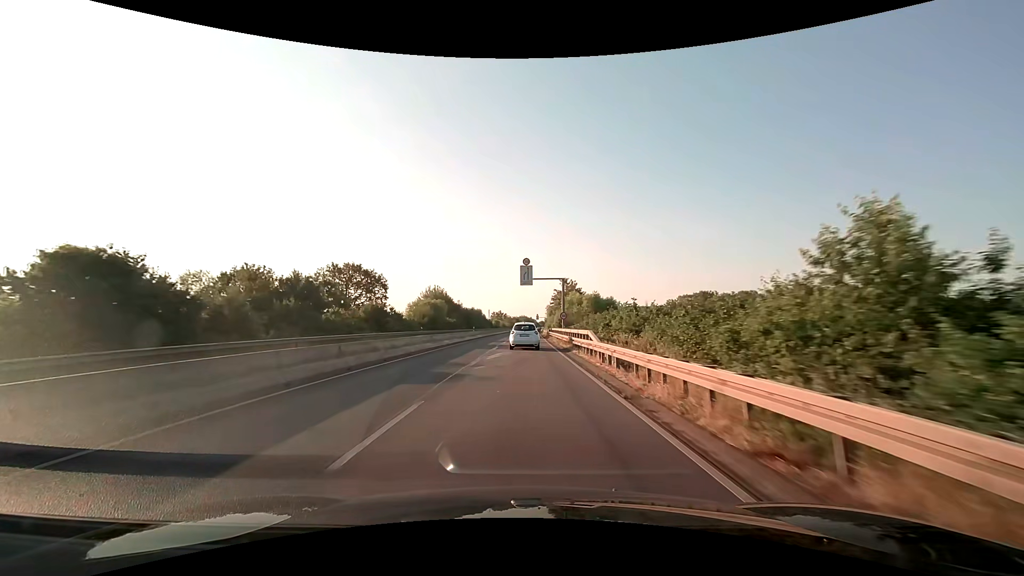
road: trunk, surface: asphalt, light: Day
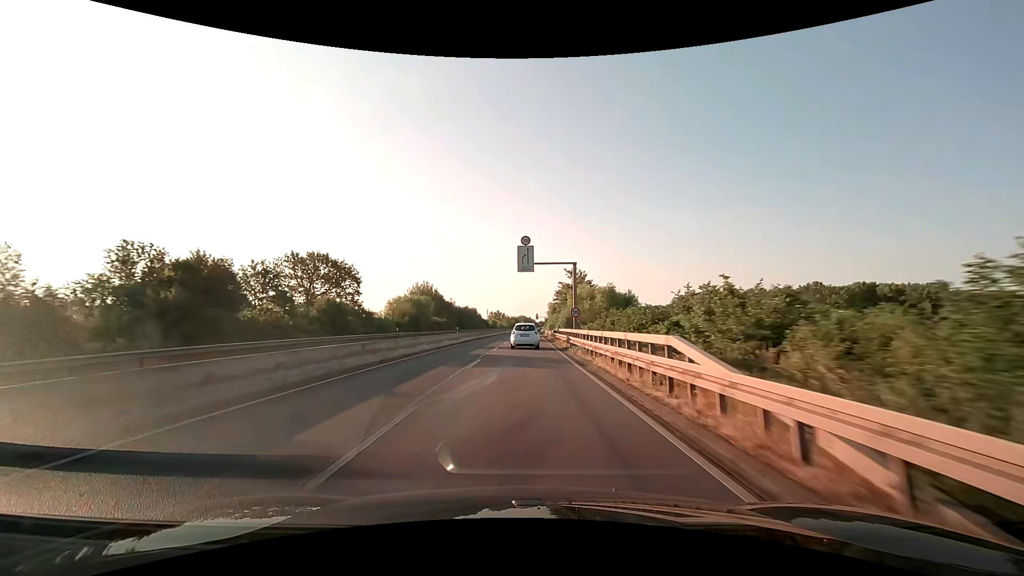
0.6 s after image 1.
(0.0, +12.6) m; 0°
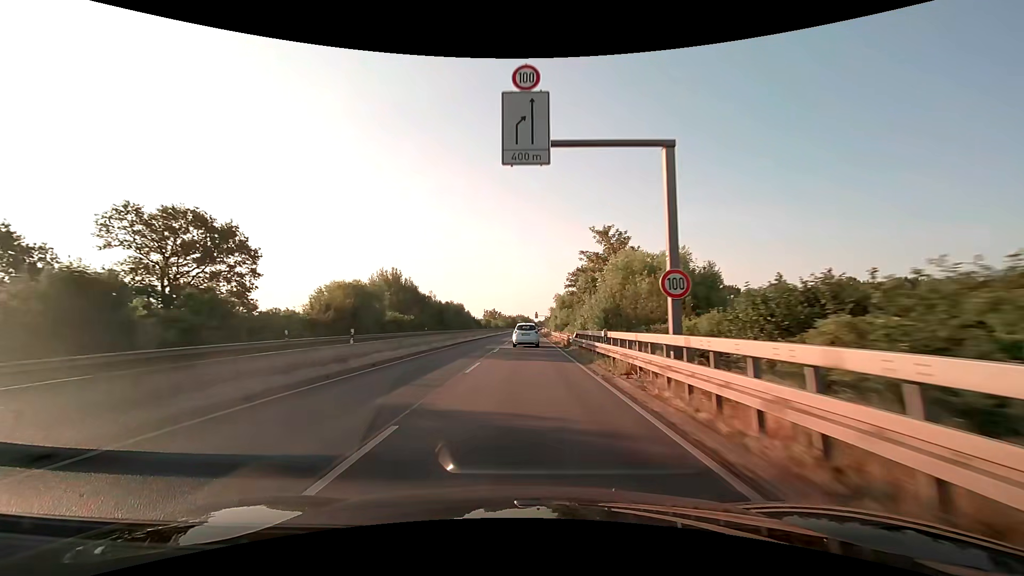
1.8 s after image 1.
(0.0, +25.6) m; 0°
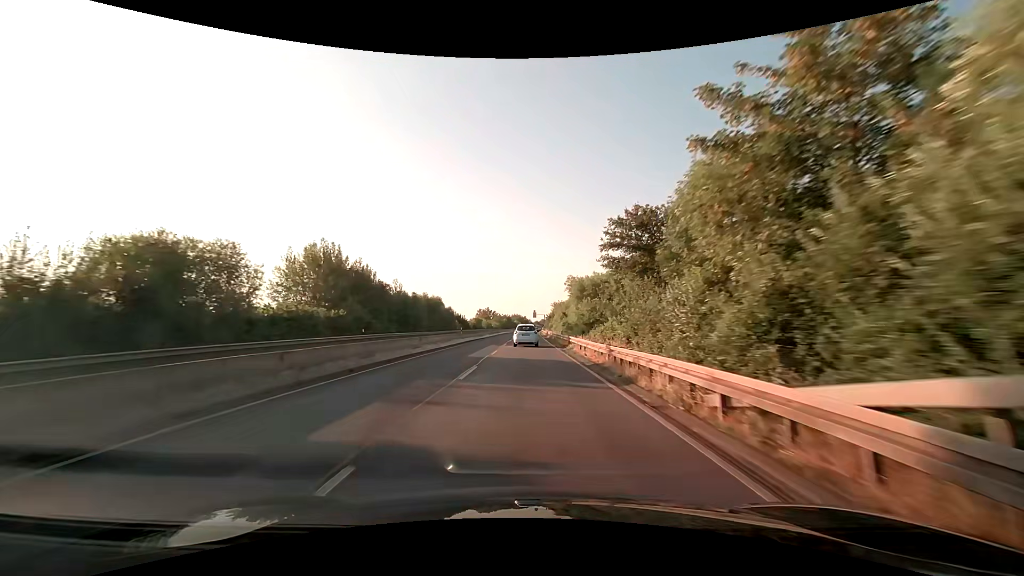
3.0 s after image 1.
(+0.1, +26.1) m; 0°
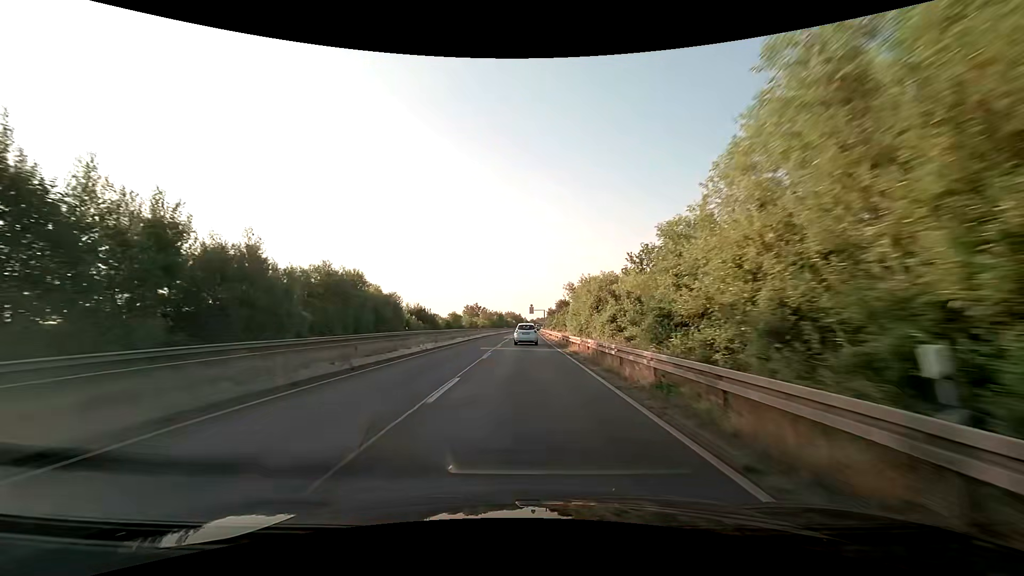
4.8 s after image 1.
(+0.2, +40.1) m; +1°
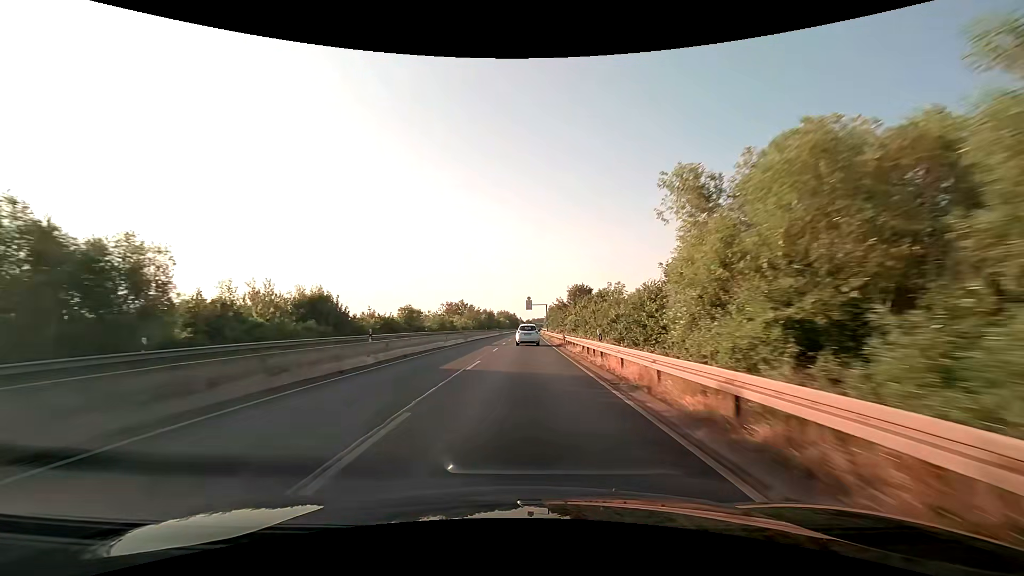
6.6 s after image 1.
(+0.2, +41.0) m; 0°
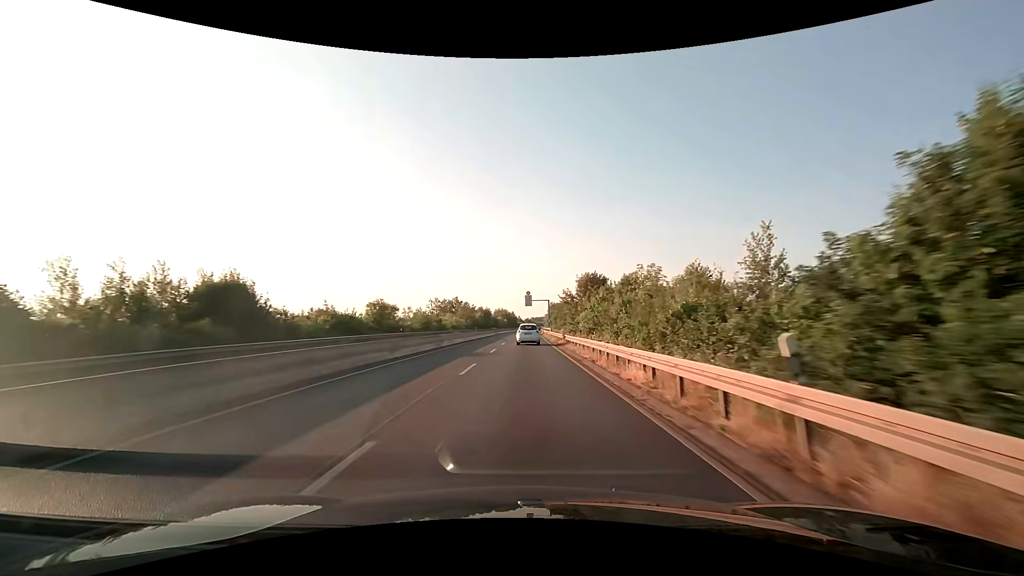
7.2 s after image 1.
(+0.1, +13.8) m; 0°
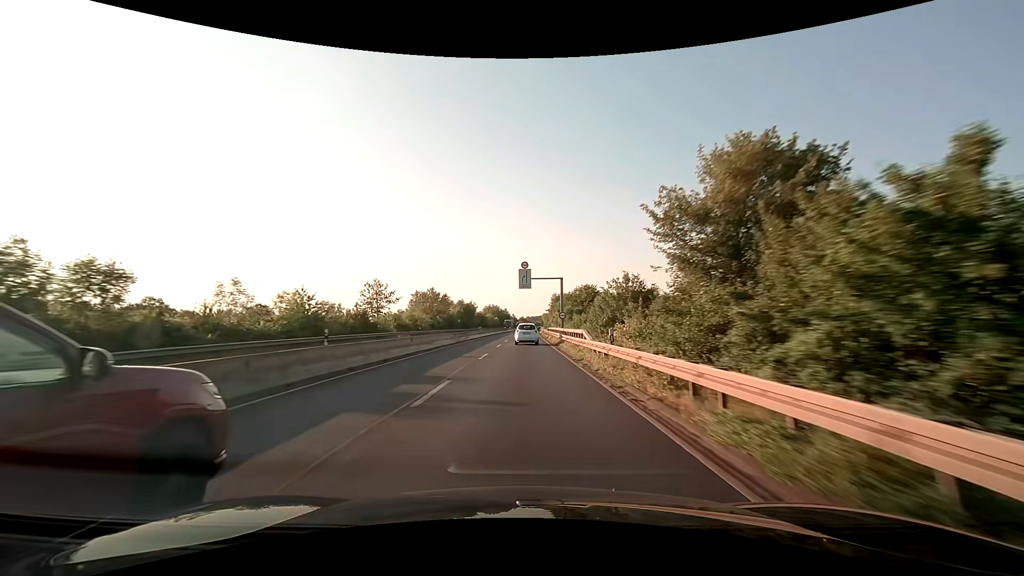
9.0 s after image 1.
(+0.4, +41.8) m; +1°
(0, +10) (0, +20) (0, +30) (0, +40) (0, +50) (0, +60) (0, +70) (0, +80) (+1, +90) (+1, +100) m
